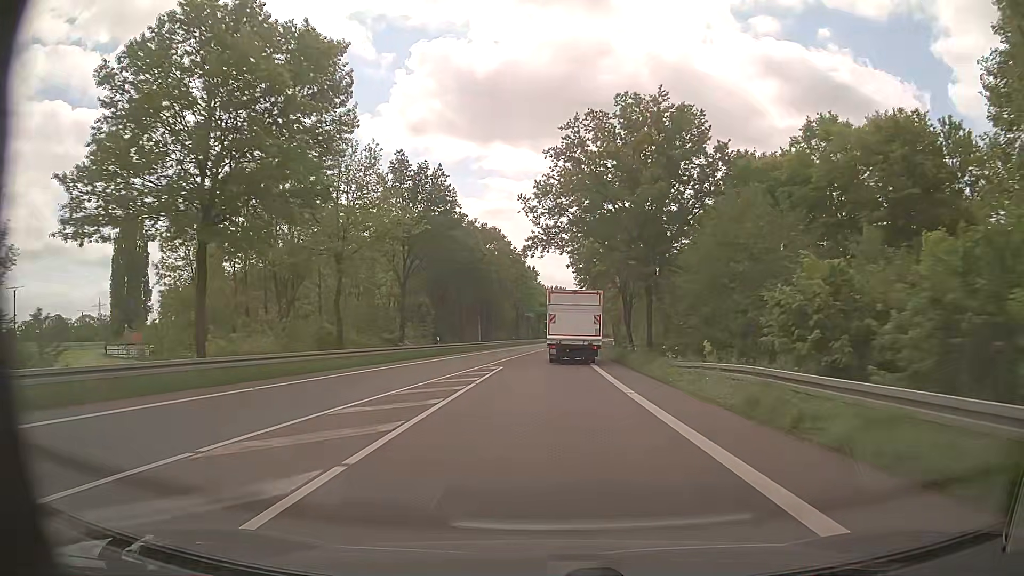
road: primary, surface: asphalt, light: Day
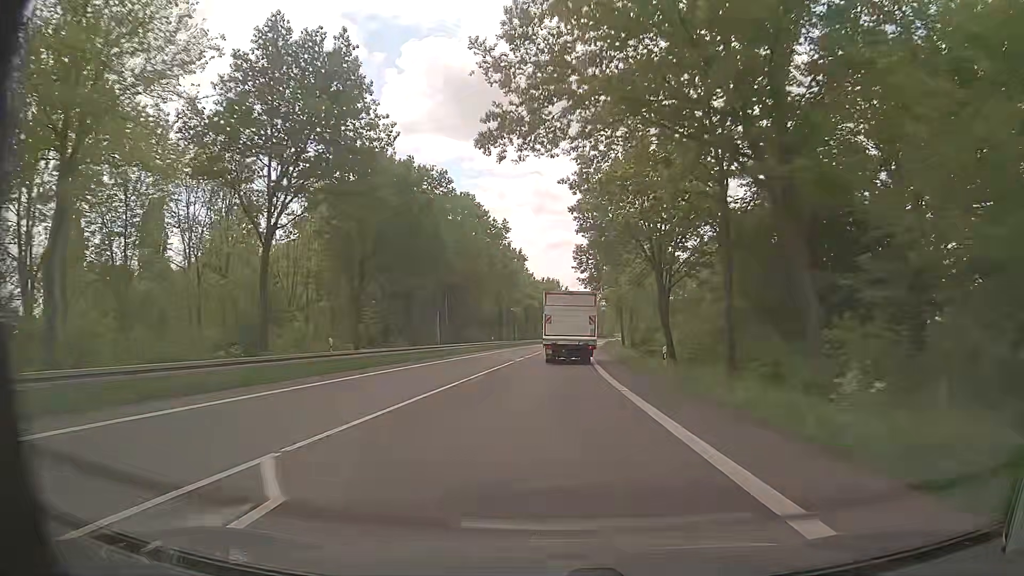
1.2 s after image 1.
(0.0, +23.5) m; 0°
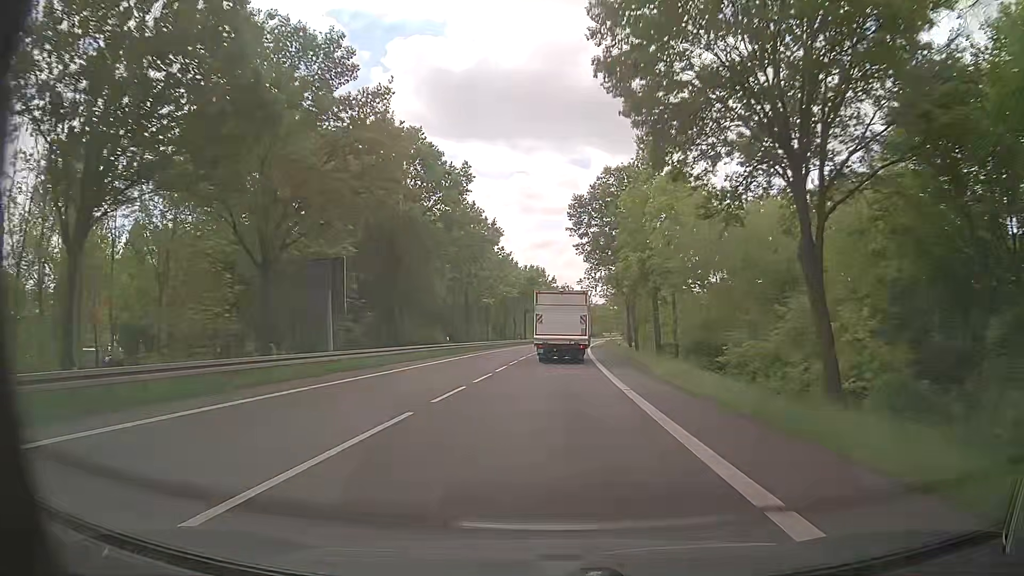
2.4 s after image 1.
(+0.2, +23.8) m; +1°
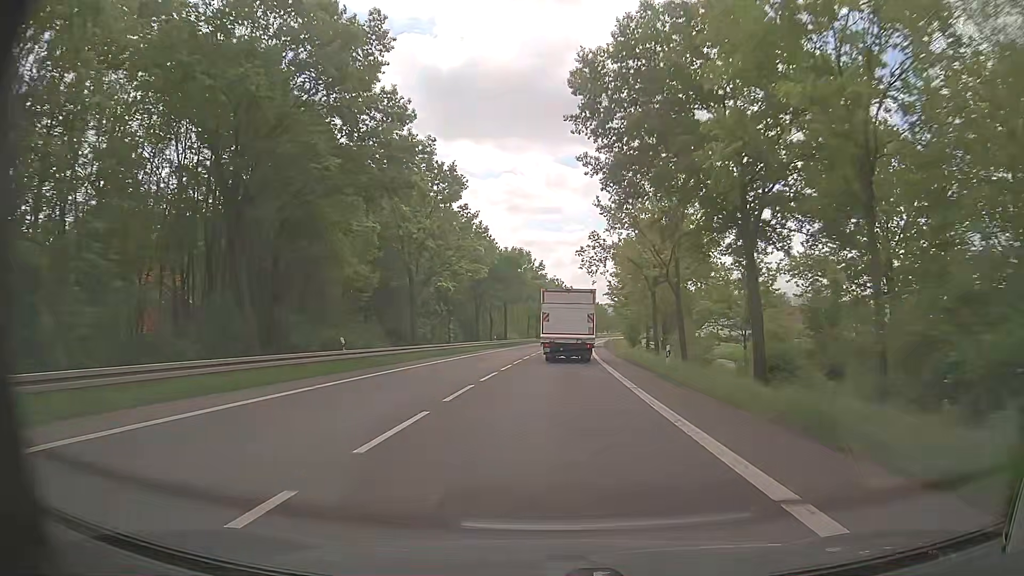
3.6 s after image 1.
(+0.2, +23.9) m; +1°
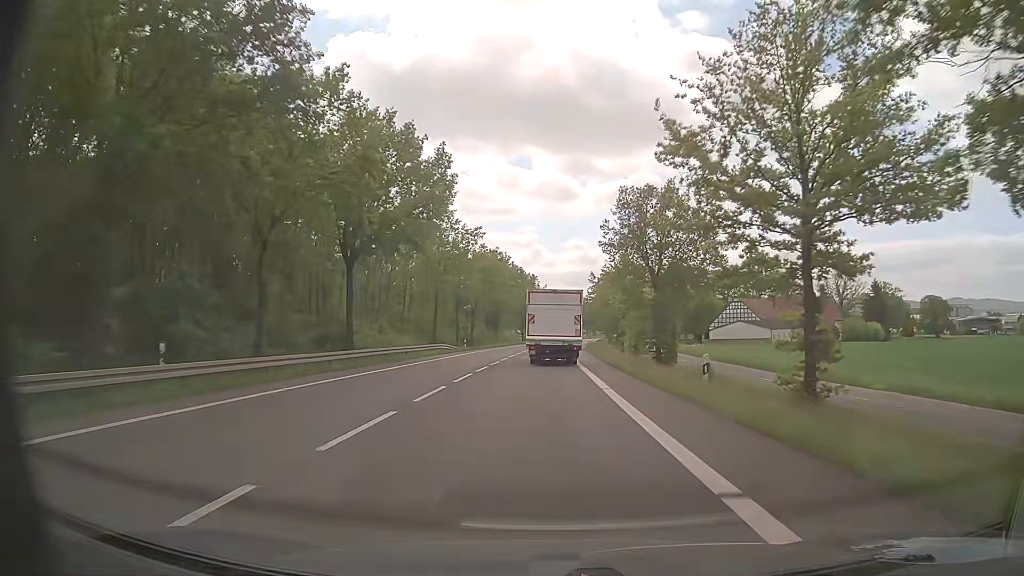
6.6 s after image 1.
(+2.3, +59.7) m; +4°
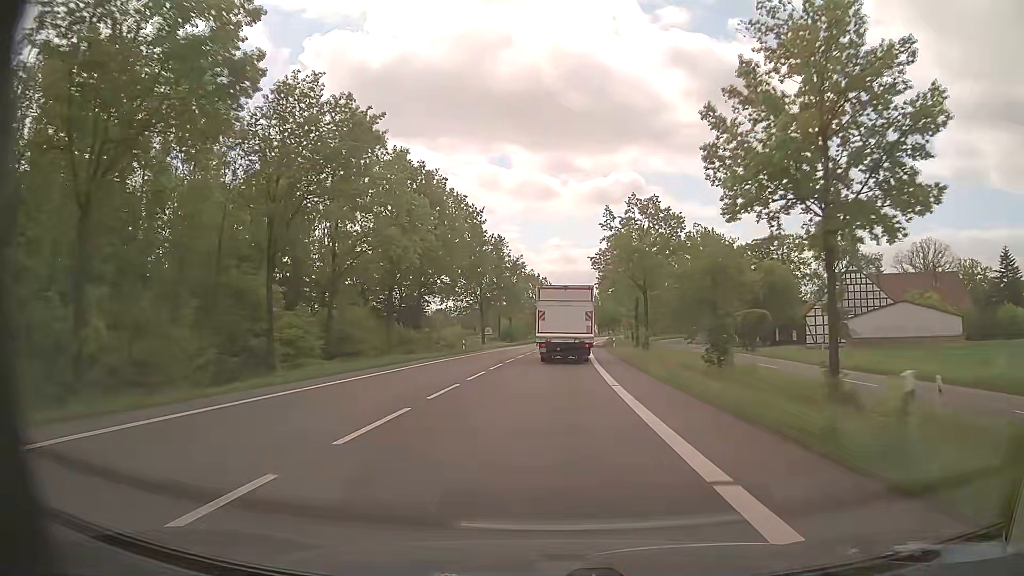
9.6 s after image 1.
(+0.7, +59.5) m; +2°
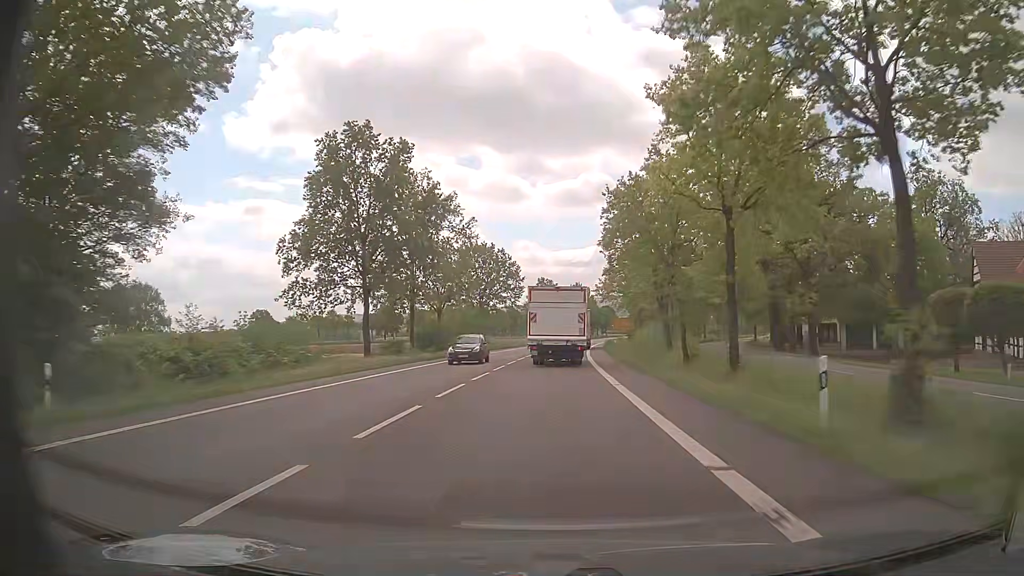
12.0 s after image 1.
(+1.2, +47.2) m; +3°
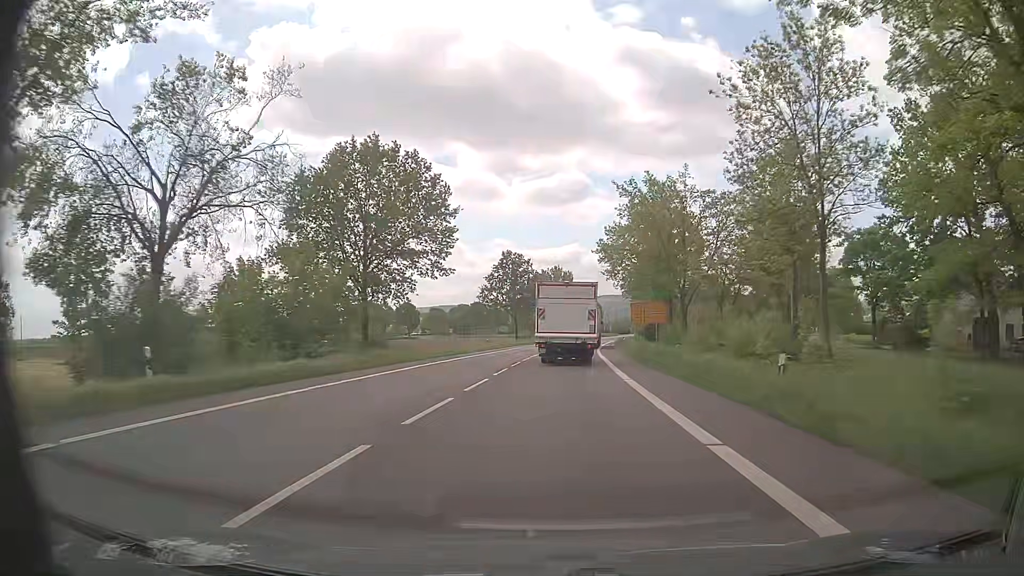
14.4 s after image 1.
(+0.7, +46.7) m; +2°
(0, +10) (0, +20) (0, +30) (+1, +40) (+1, +50) (+2, +60) (+3, +70) (+4, +80) (+5, +90) (+6, +100) m
